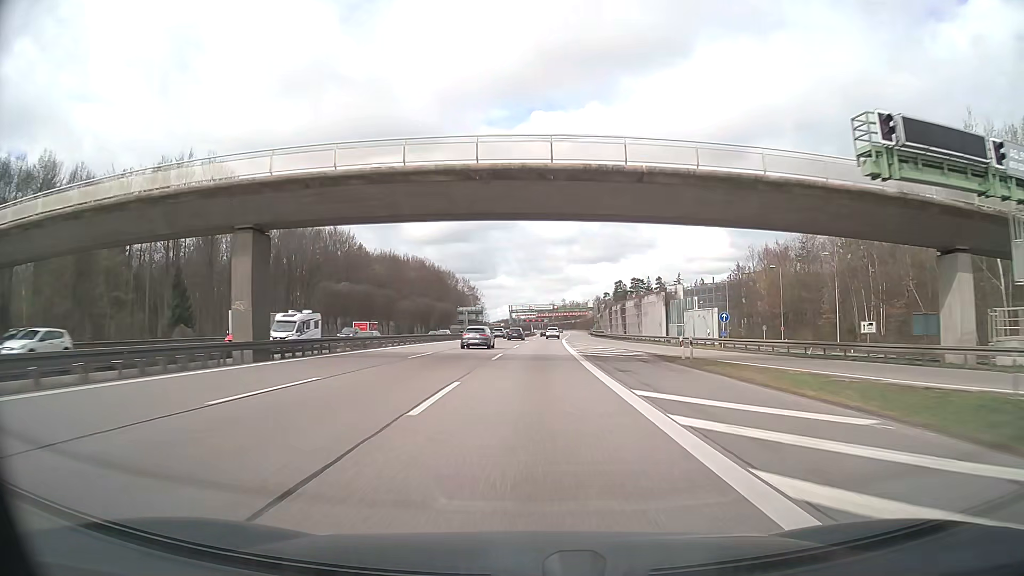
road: motorway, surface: asphalt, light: Day
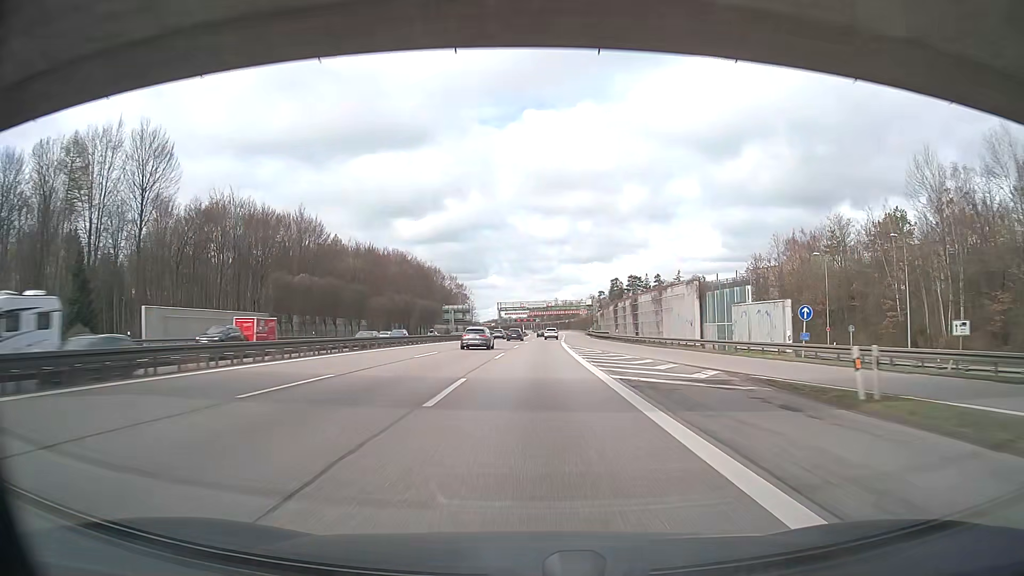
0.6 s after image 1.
(+0.1, +16.6) m; +1°
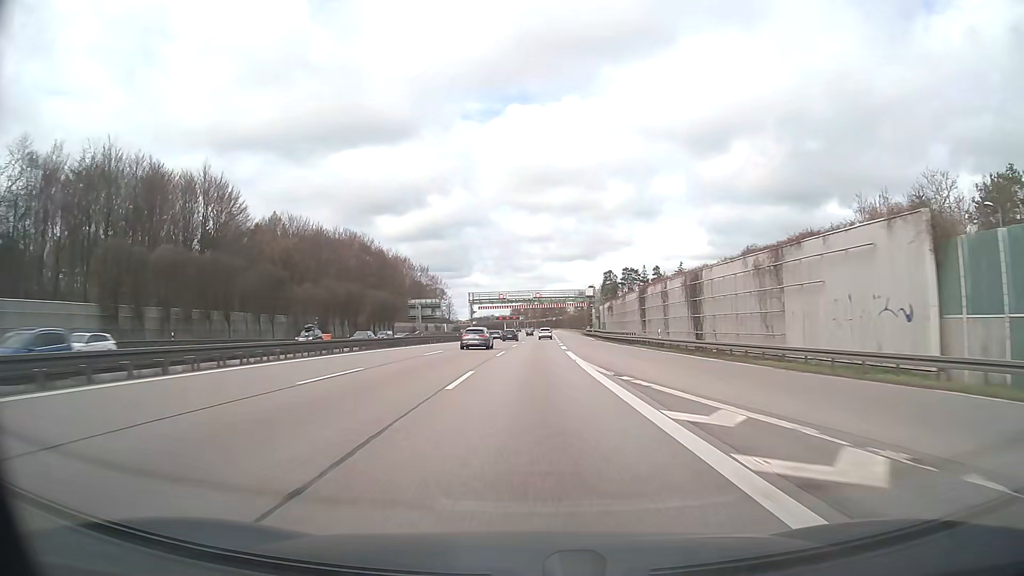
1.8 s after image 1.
(+0.5, +33.3) m; +2°
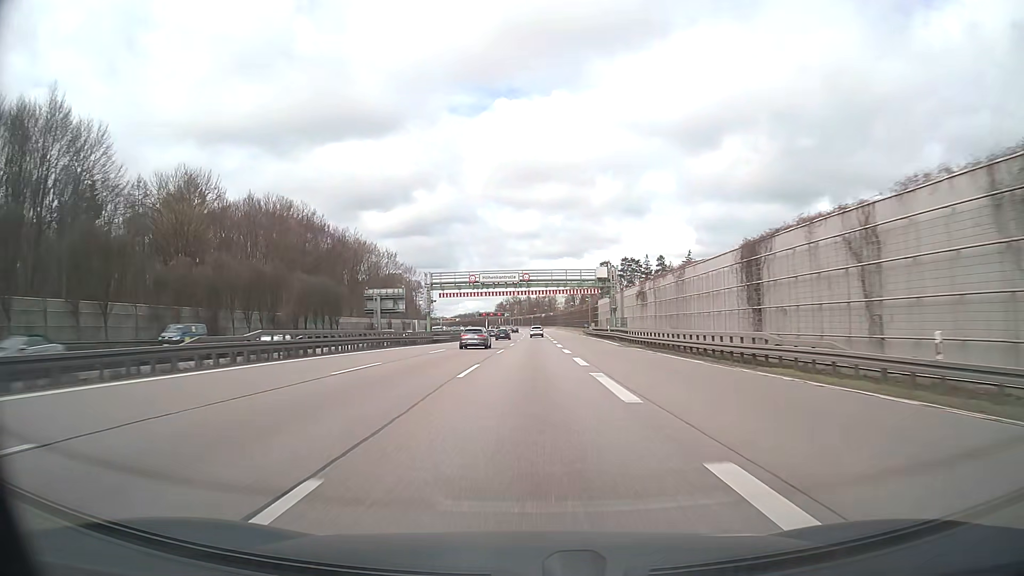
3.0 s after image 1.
(+0.3, +33.4) m; +1°
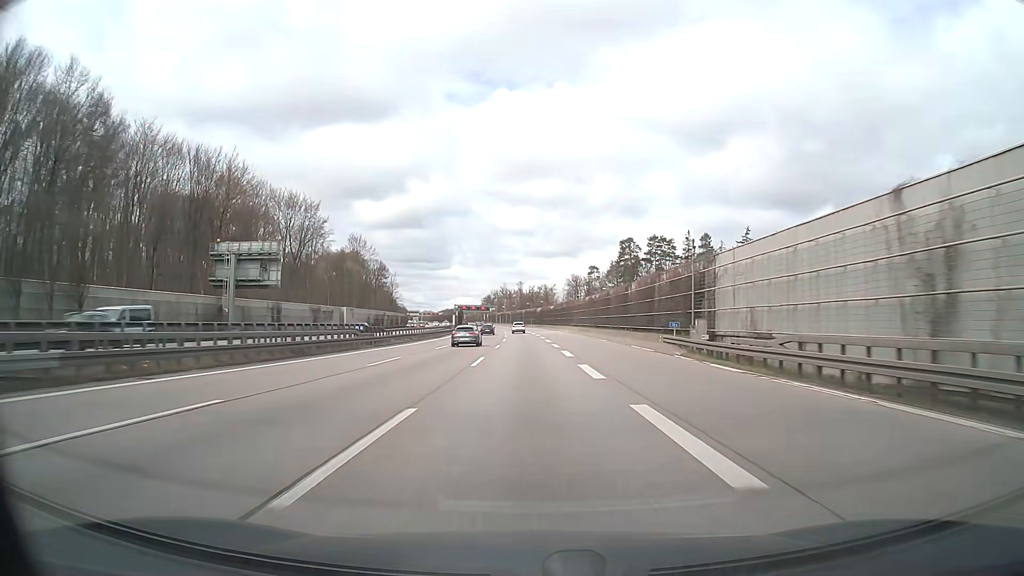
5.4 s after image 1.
(+0.8, +66.8) m; +1°
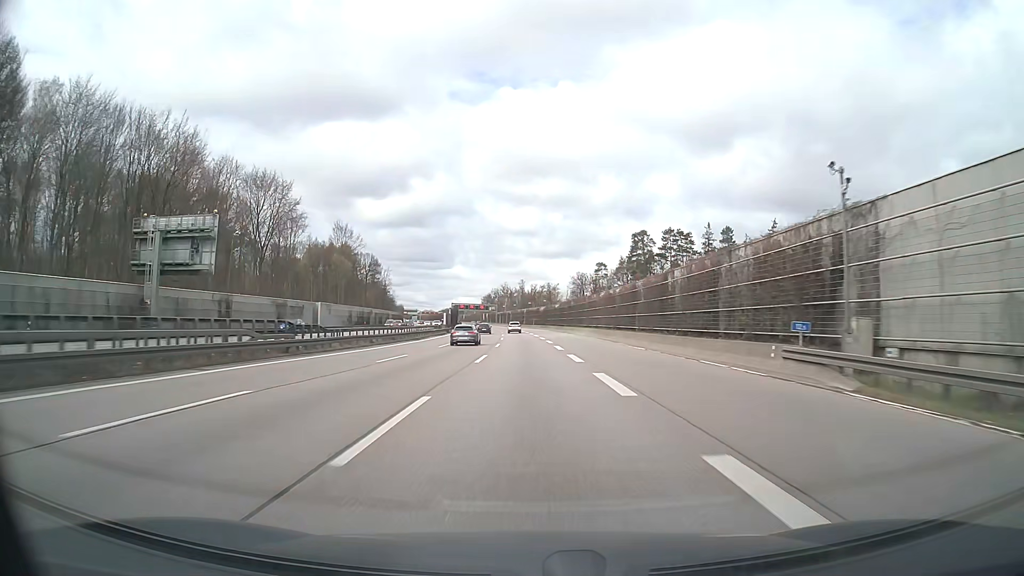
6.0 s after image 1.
(0.0, +16.7) m; 0°
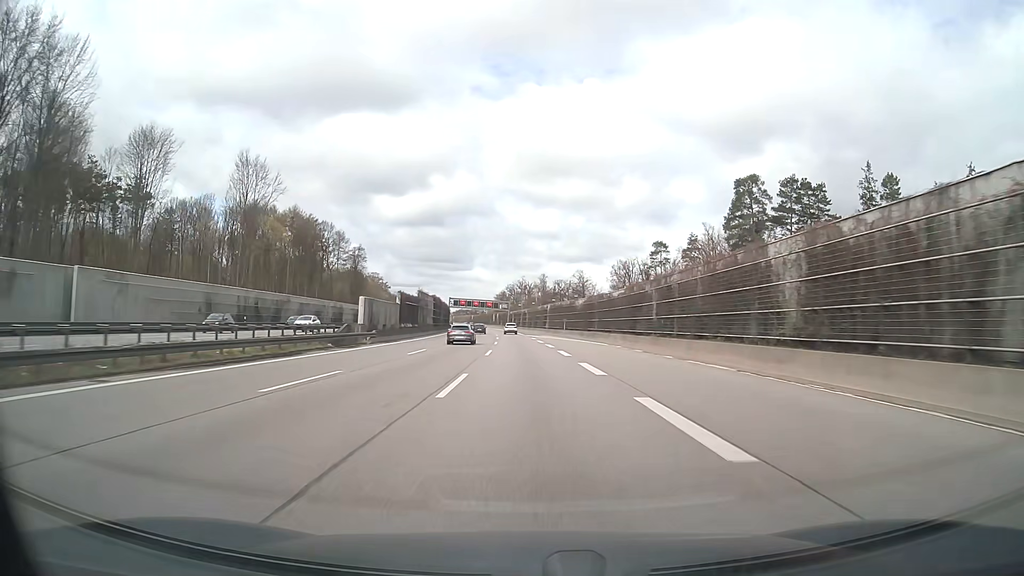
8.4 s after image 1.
(-0.6, +66.5) m; -1°
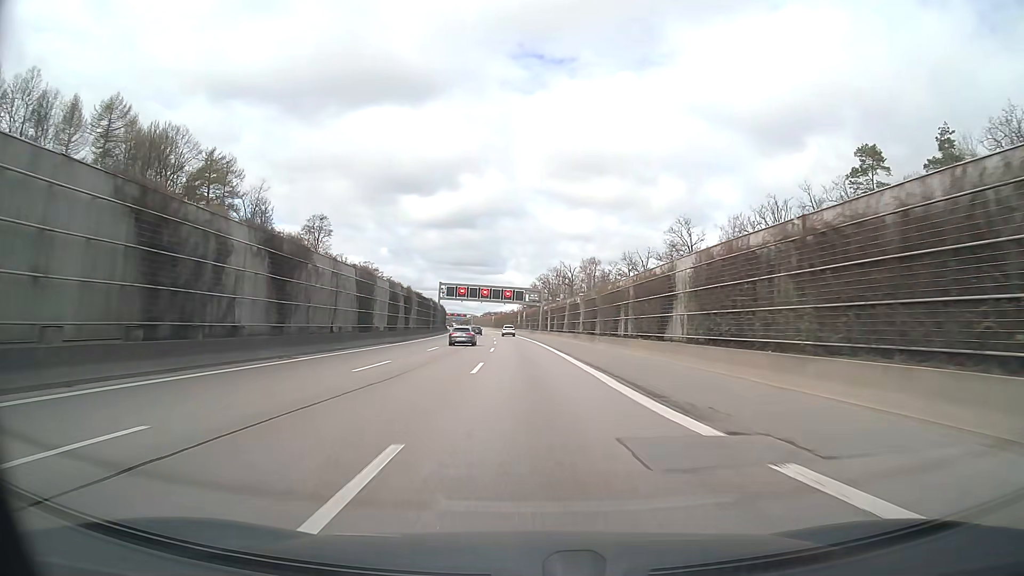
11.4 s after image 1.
(-2.1, +82.9) m; -3°
(0, +10) (0, +20) (0, +30) (-1, +40) (-1, +50) (-1, +60) (-2, +70) (-2, +80) (-3, +90) (-3, +100) m
